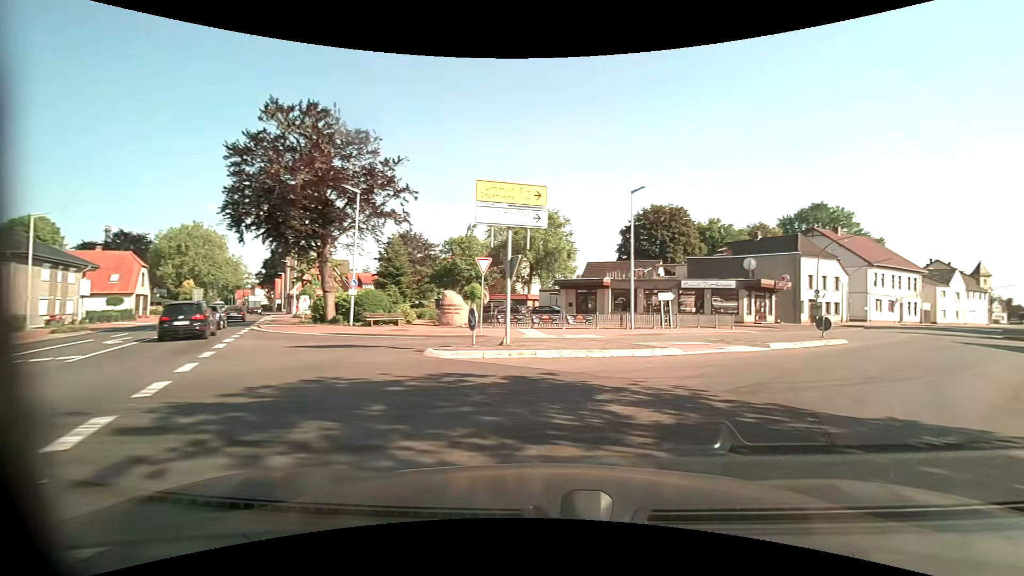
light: Day
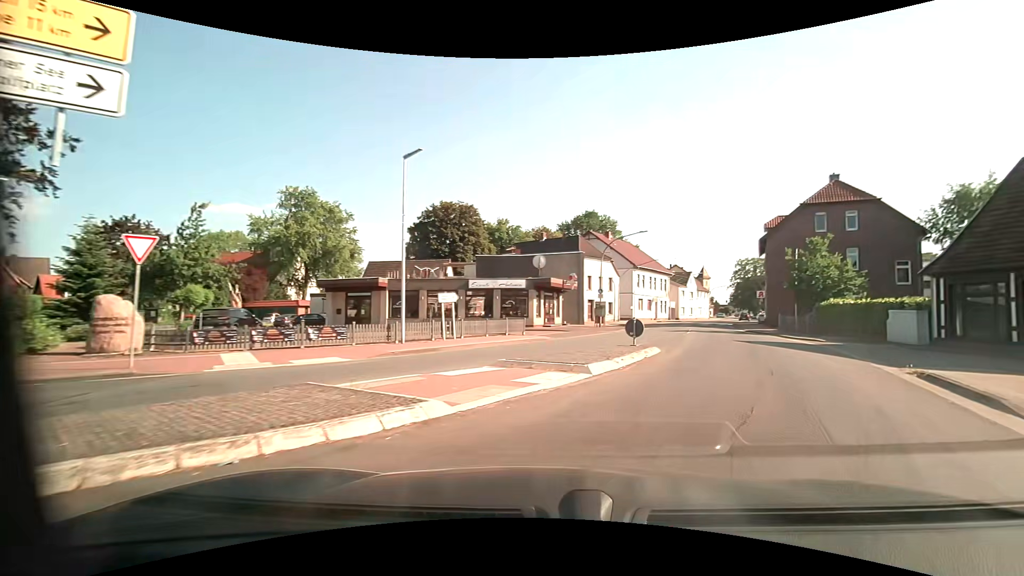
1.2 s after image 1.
(+1.6, +7.6) m; +25°
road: secondary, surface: asphalt
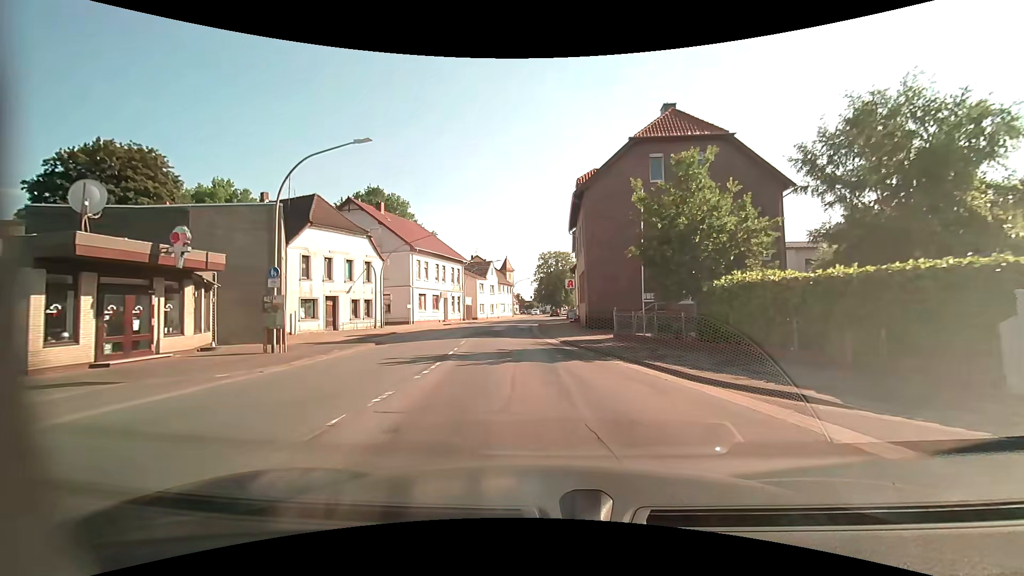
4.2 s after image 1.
(+6.6, +21.0) m; +20°
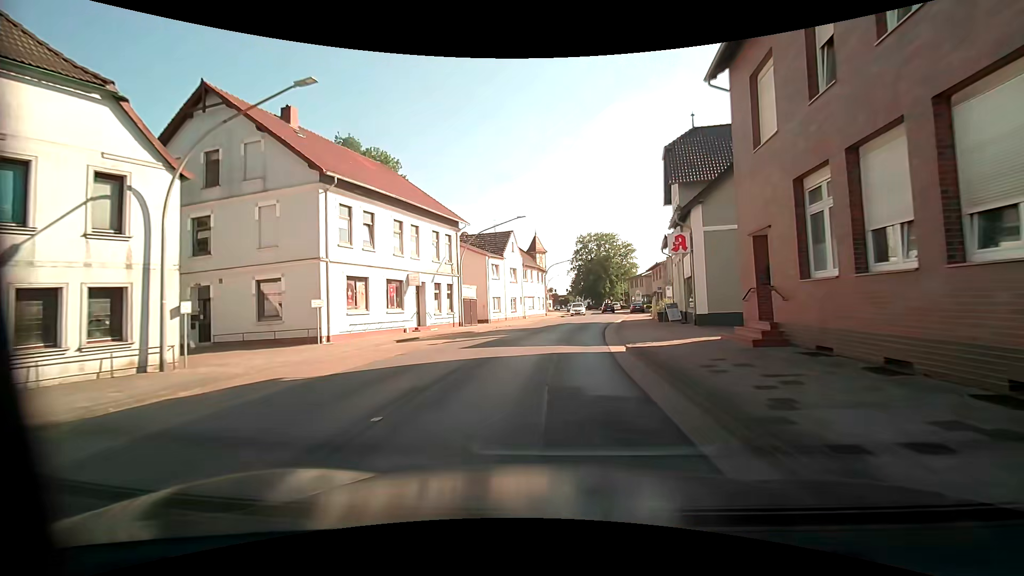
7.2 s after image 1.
(-1.8, +28.2) m; -3°
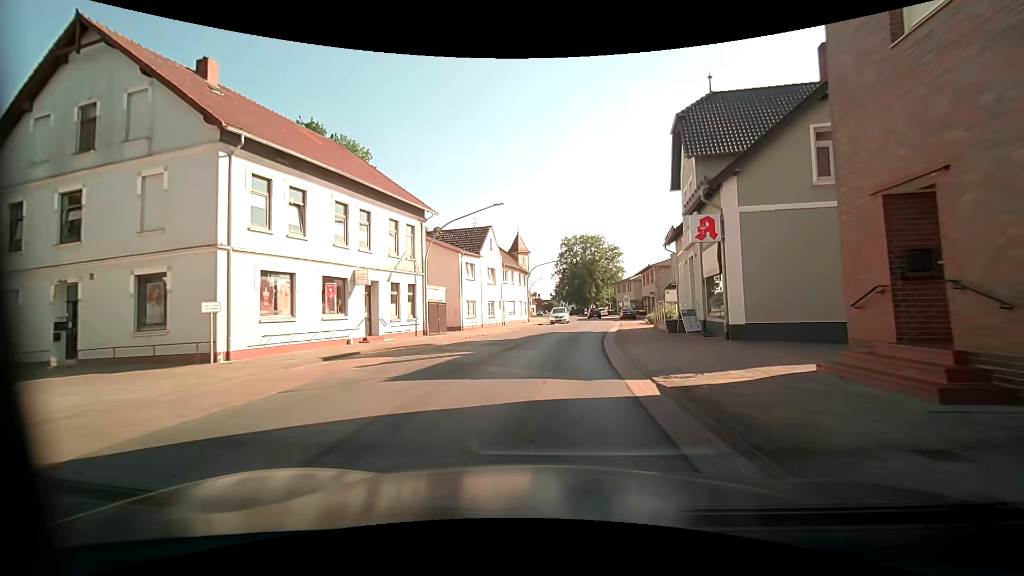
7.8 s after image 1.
(0.0, +6.0) m; +1°
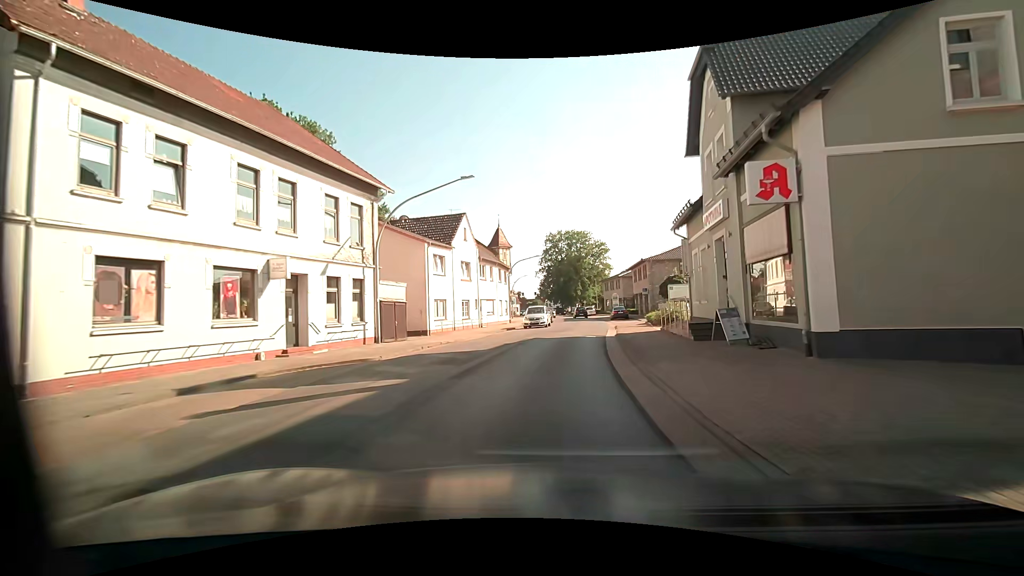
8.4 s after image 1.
(+0.2, +6.0) m; +3°
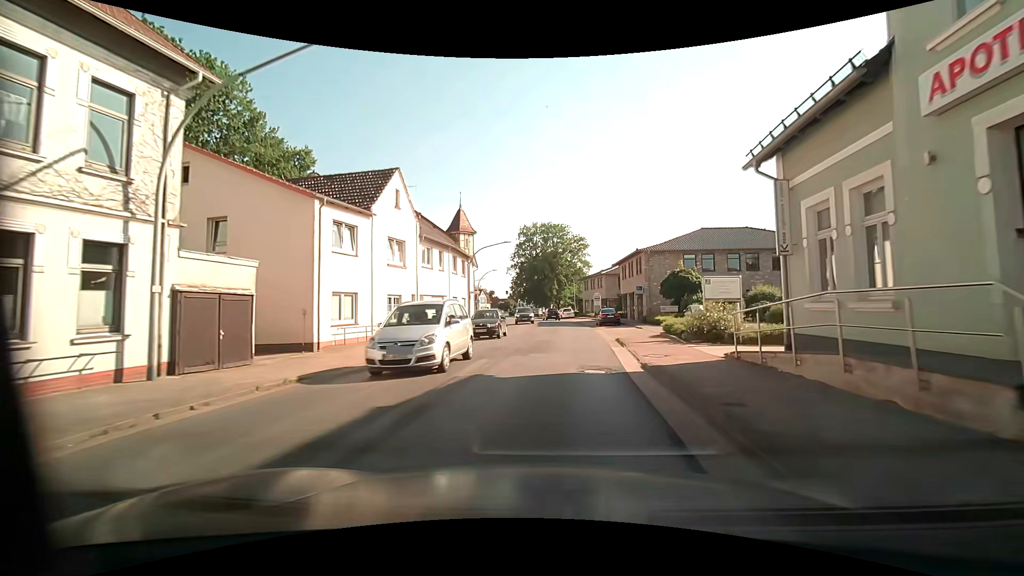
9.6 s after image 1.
(+0.2, +12.3) m; +3°
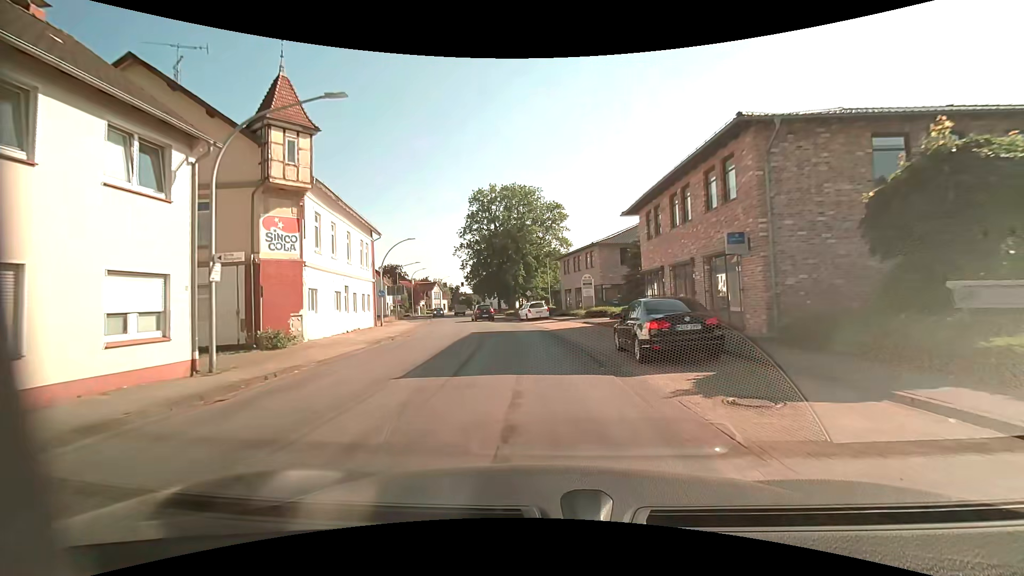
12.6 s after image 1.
(+1.5, +30.5) m; +3°
(0, +10) (-1, +20) (-2, +30) (-4, +40) (-6, +49) (-9, +59) (-11, +69) (-13, +79) (-15, +88) (-16, +98) m
